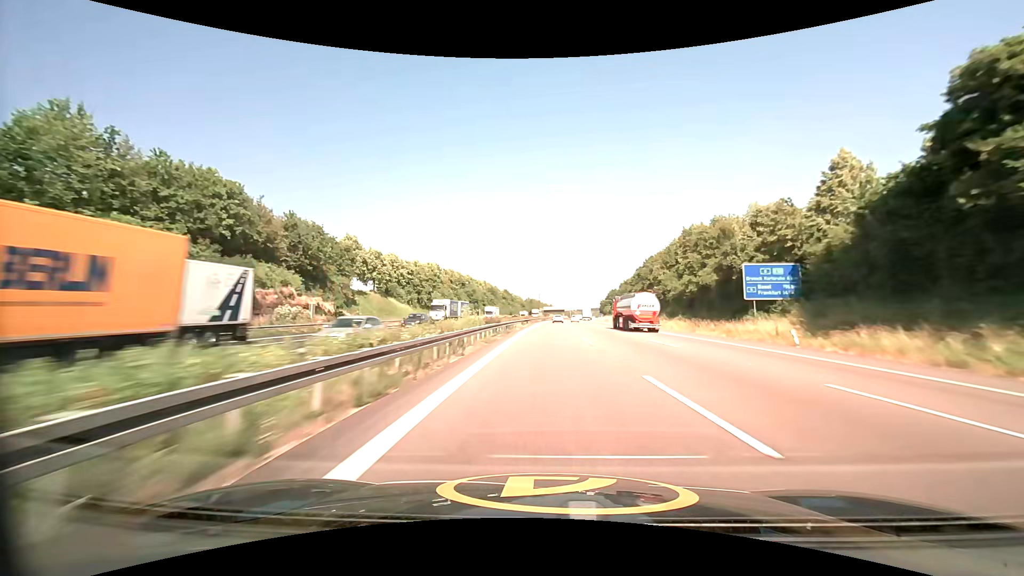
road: motorway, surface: asphalt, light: Day
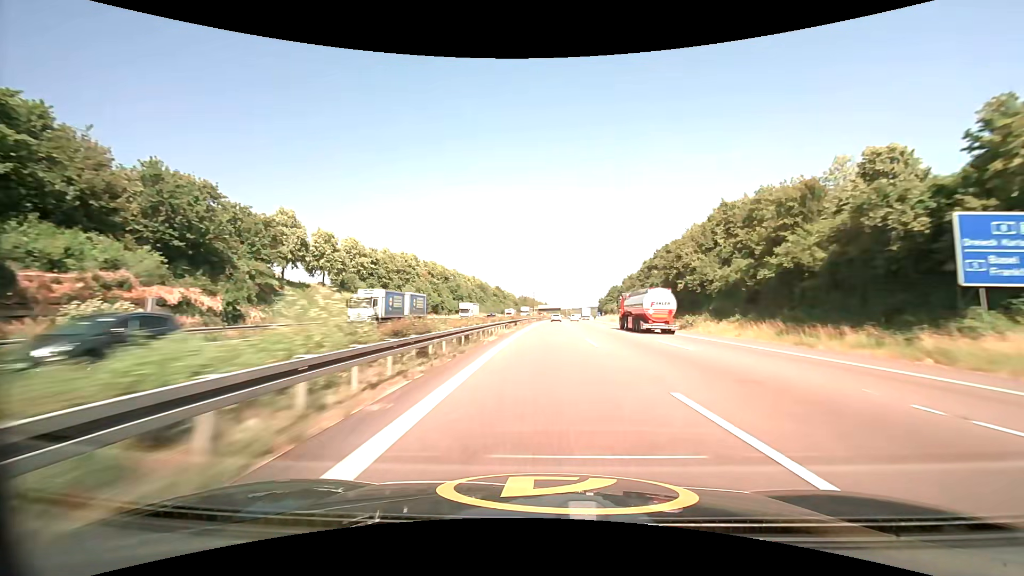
(+0.1, +20.4) m; +1°
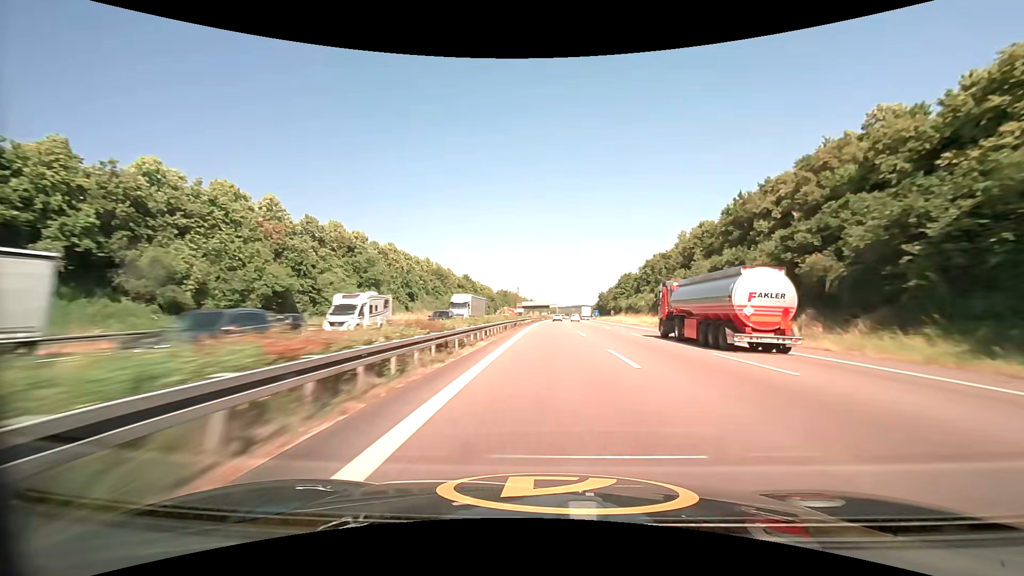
(+1.0, +61.7) m; +2°
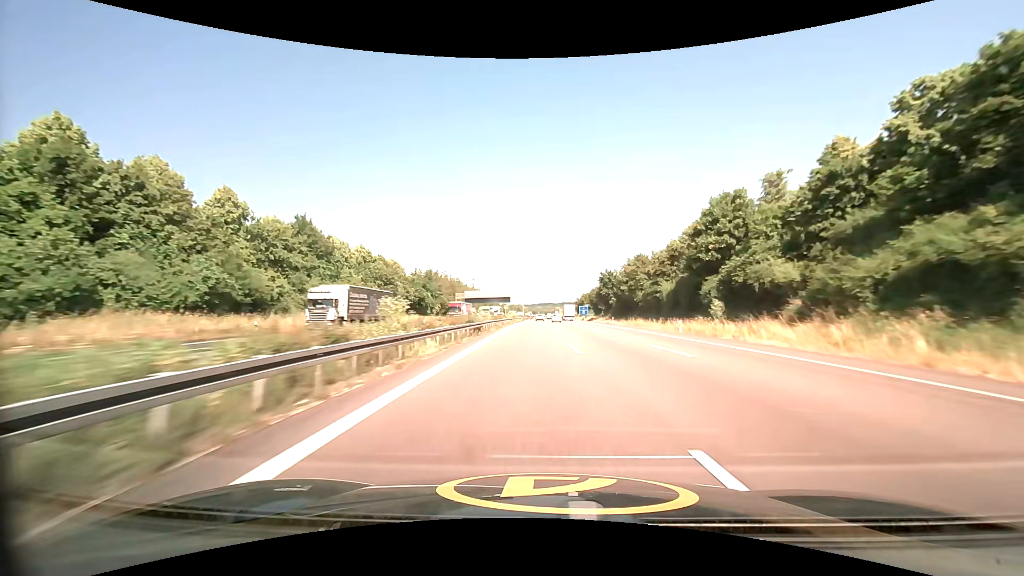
(+3.6, +103.2) m; +4°
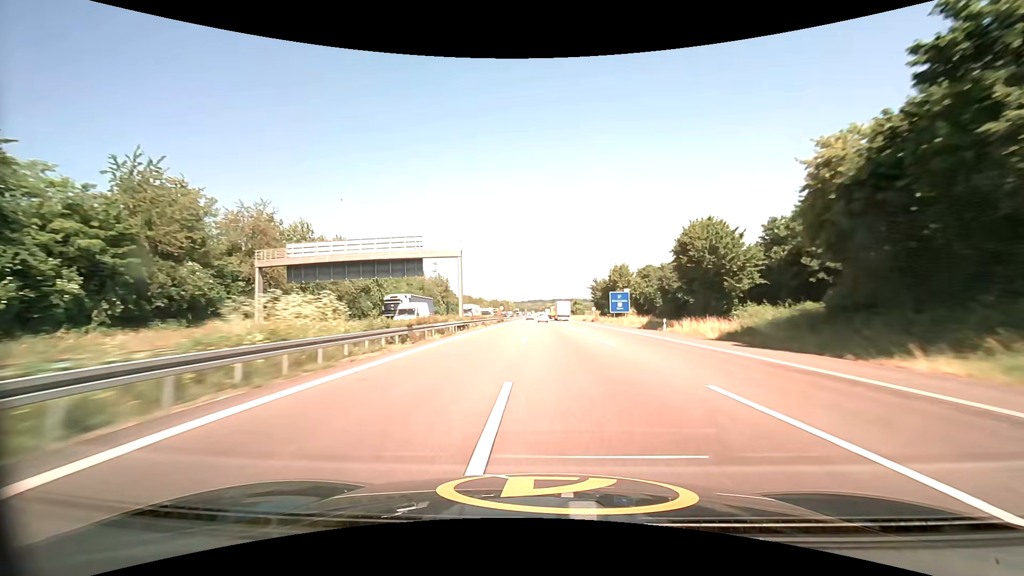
(+1.8, +102.8) m; +1°
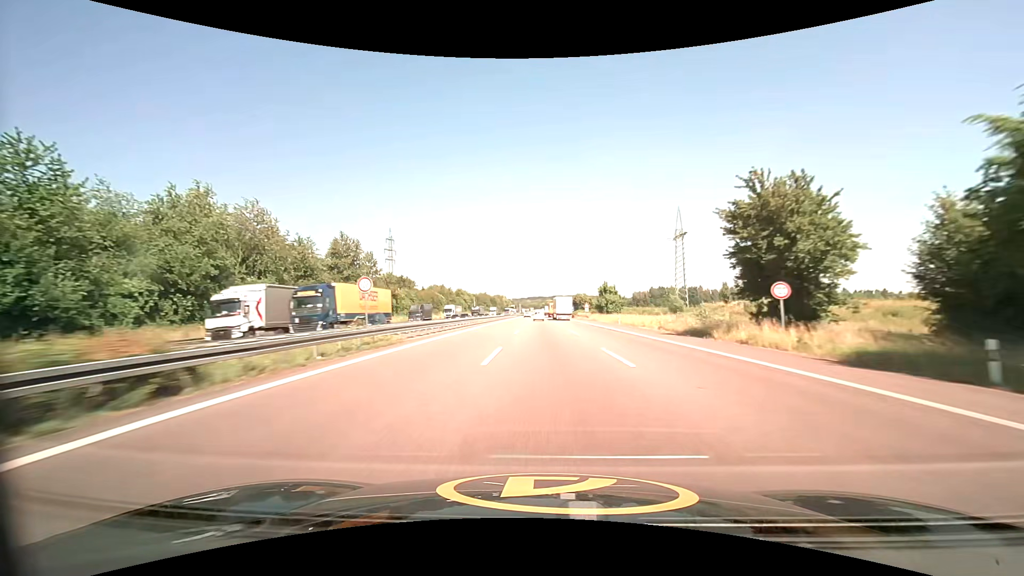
(0.0, +80.2) m; 0°
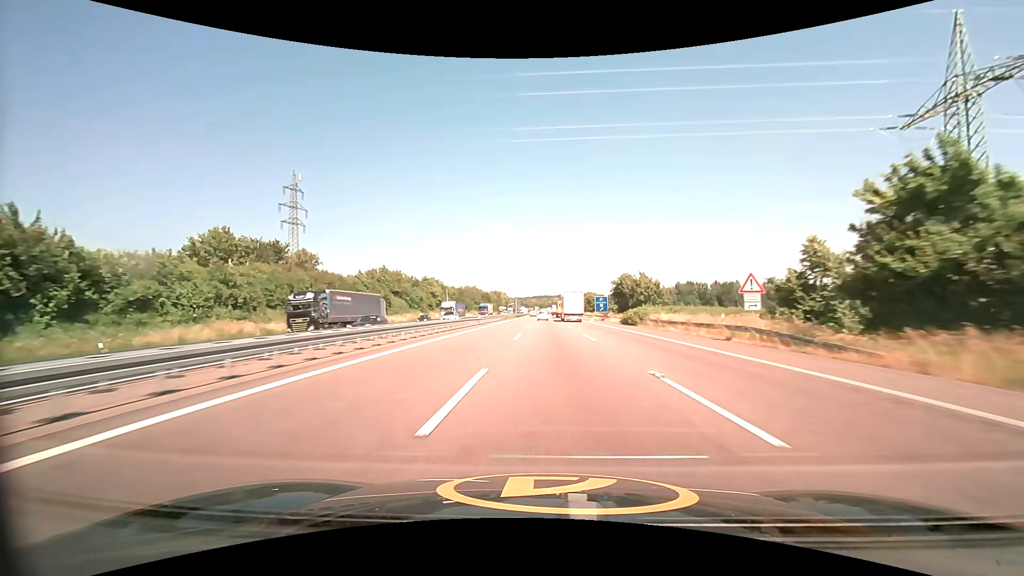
(-0.6, +78.5) m; -1°
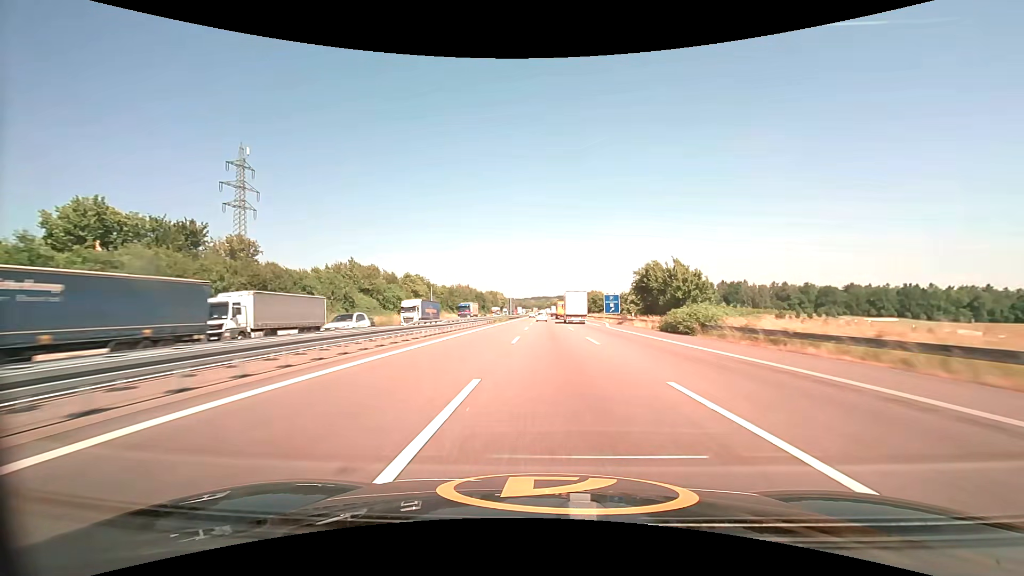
(0.0, +19.5) m; 0°
(0, +10) (0, +20) (0, +30) (0, +40) (0, +50) (0, +60) (0, +70) (0, +80) (+1, +90) (+1, +100) m
